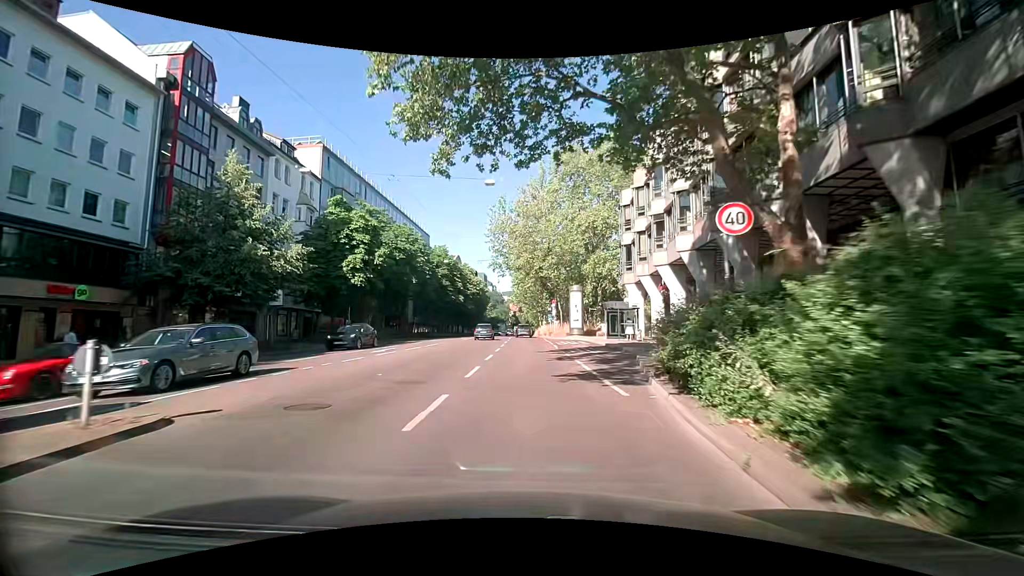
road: secondary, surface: asphalt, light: Day
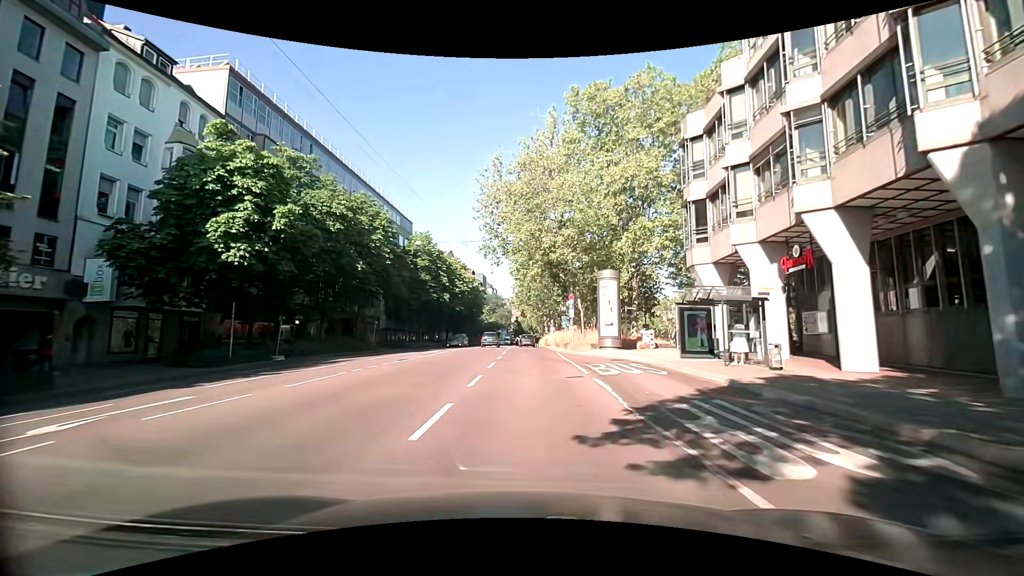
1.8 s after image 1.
(+0.2, +18.3) m; 0°
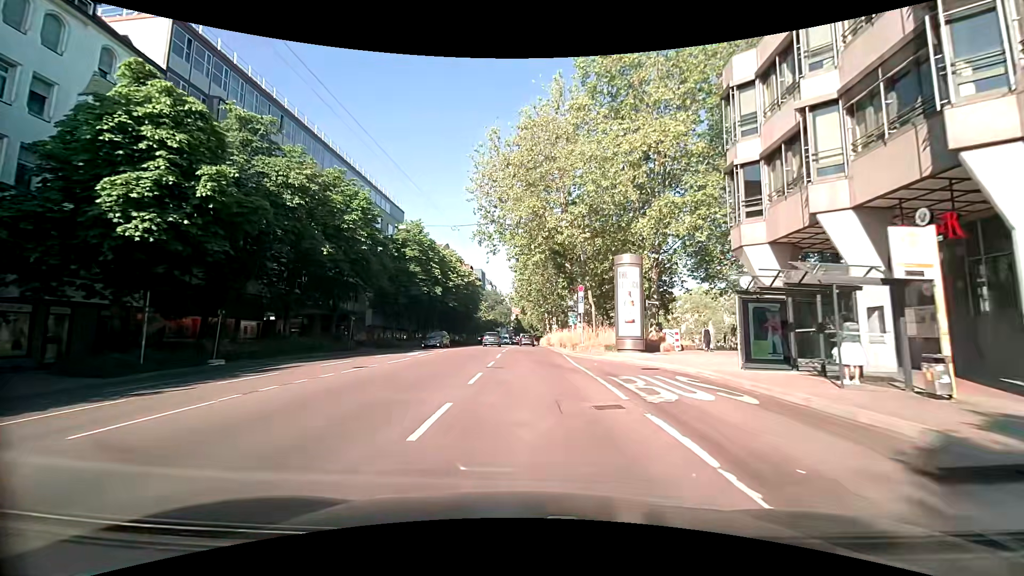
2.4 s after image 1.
(0.0, +6.2) m; -1°
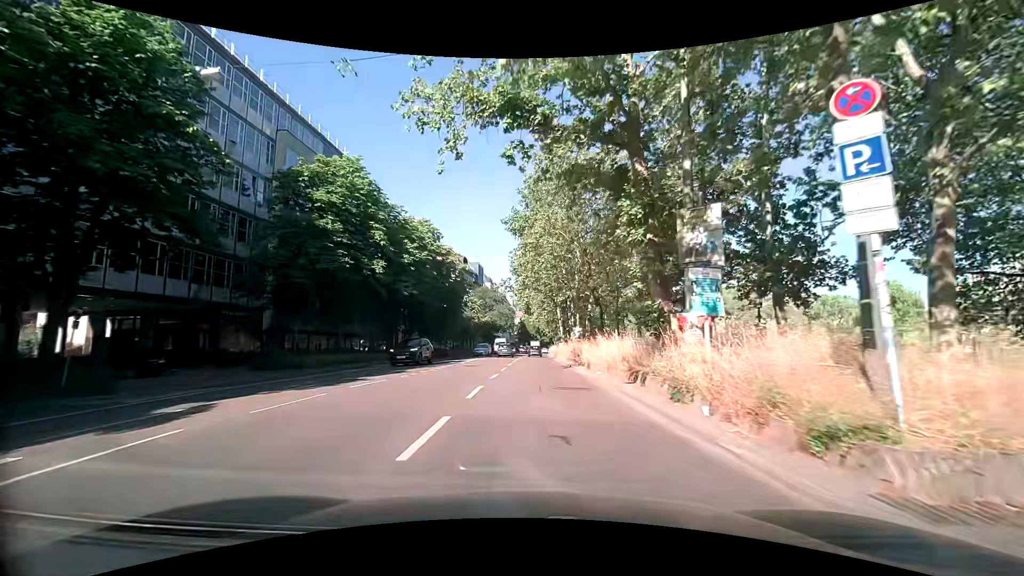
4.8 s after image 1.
(+0.1, +25.1) m; 0°
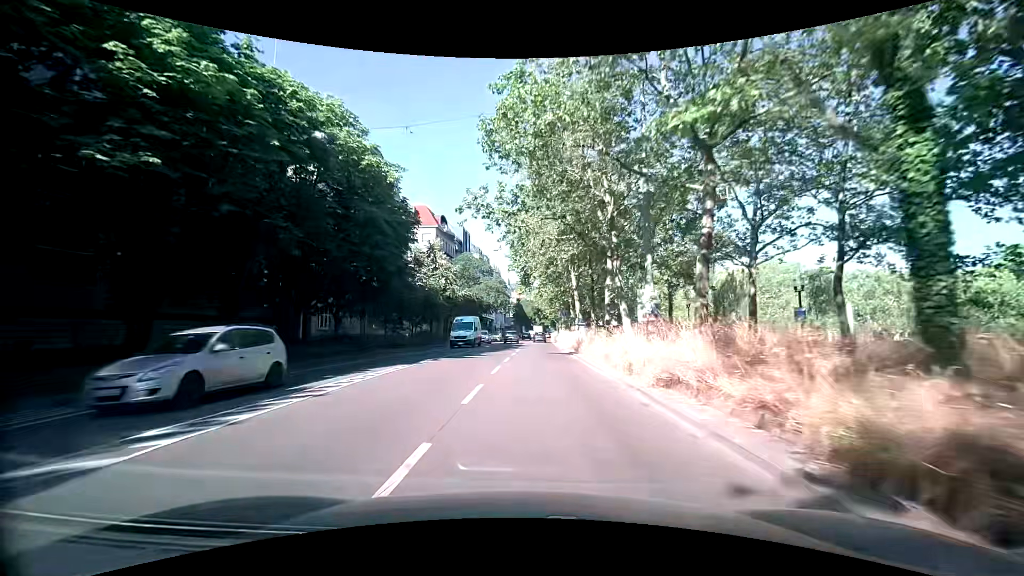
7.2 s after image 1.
(0.0, +26.4) m; +1°
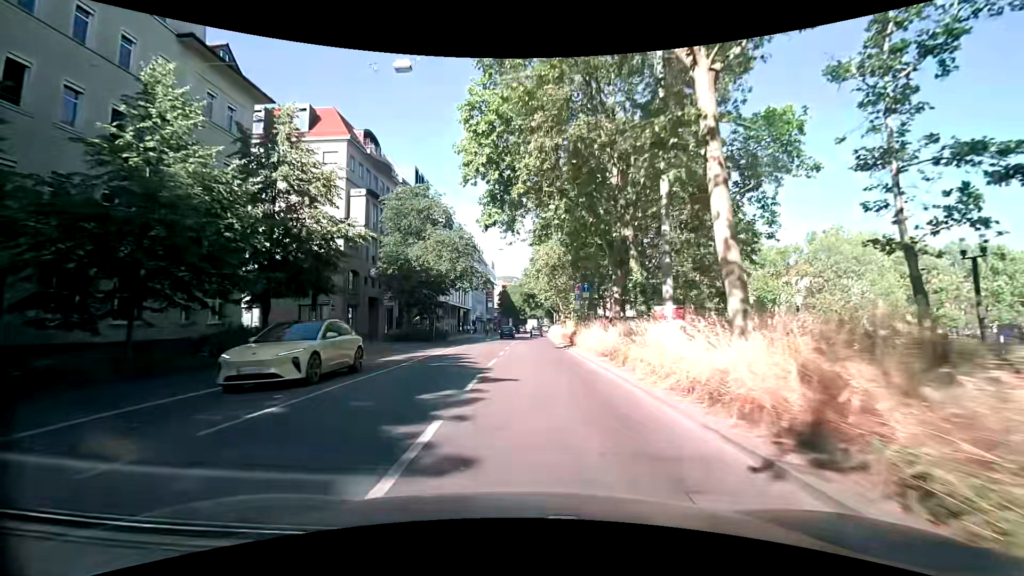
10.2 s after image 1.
(-0.4, +35.3) m; 0°
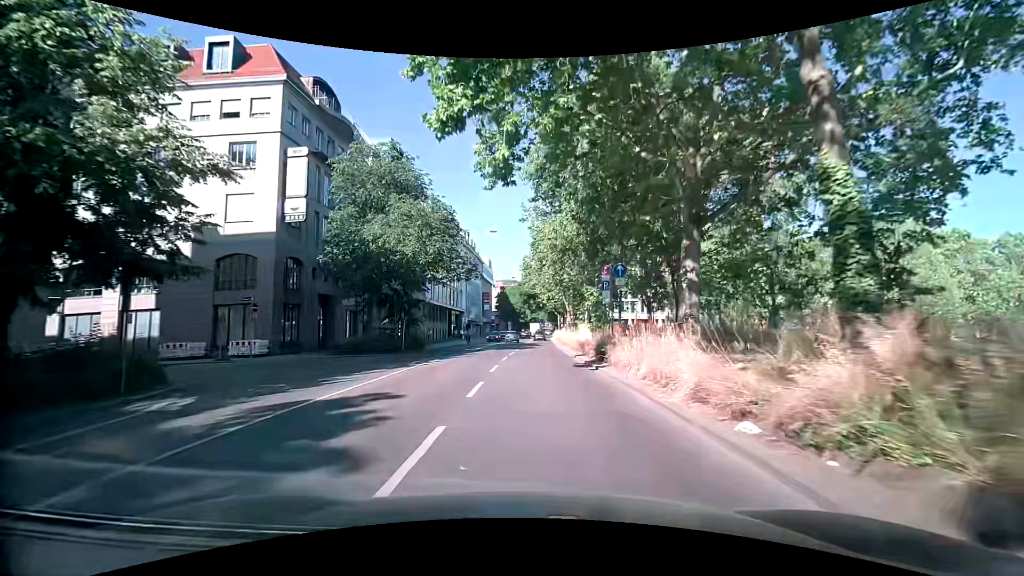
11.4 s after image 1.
(0.0, +11.8) m; 0°
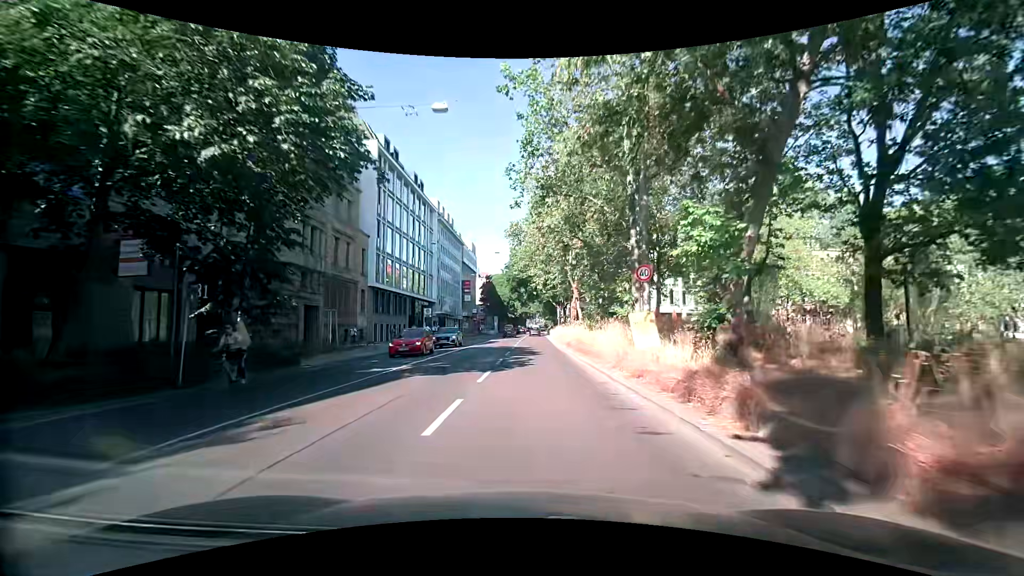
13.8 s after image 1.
(+0.2, +22.2) m; +2°
(0, +10) (0, +20) (0, +30) (0, +40) (0, +50) (0, +60) (0, +70) (0, +80) (+1, +90) (+1, +100) m
